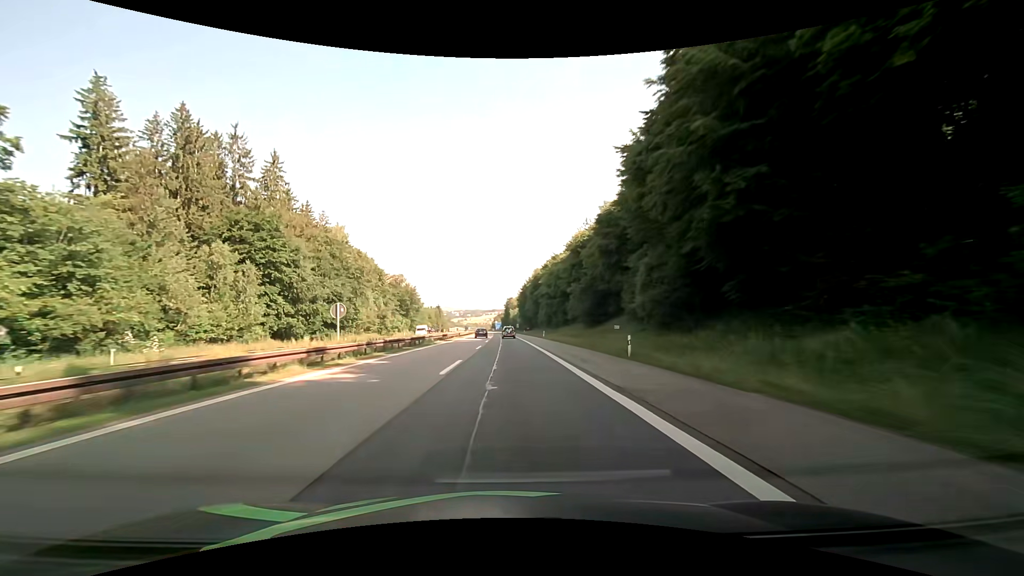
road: motorway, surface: asphalt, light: Day
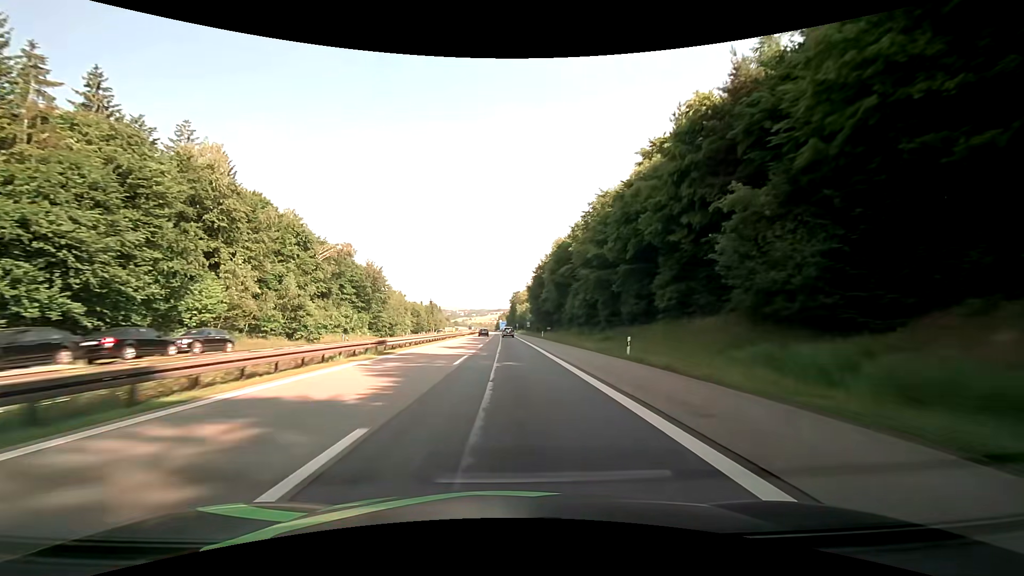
(-0.3, +50.2) m; -1°
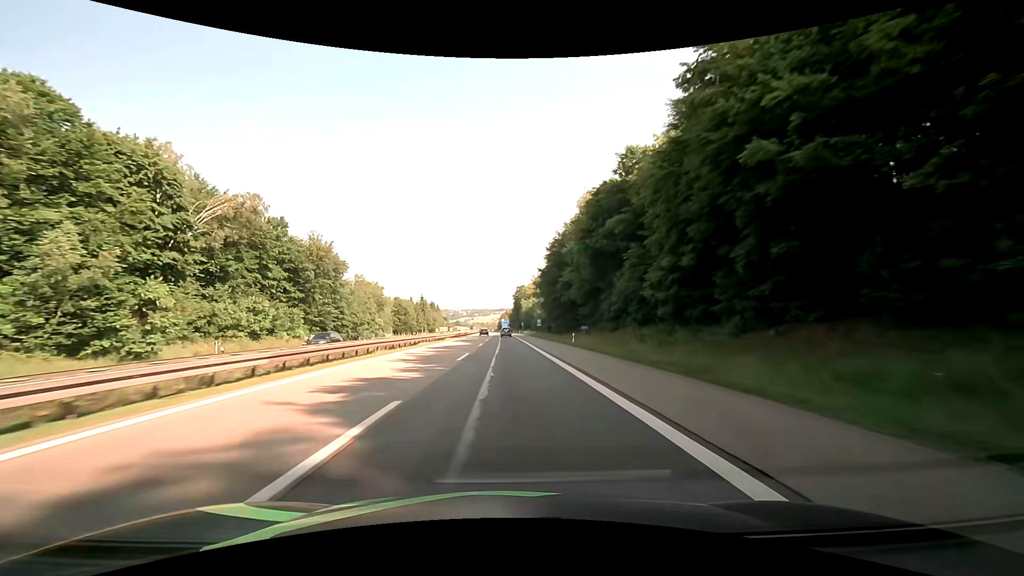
(-0.1, +33.5) m; 0°
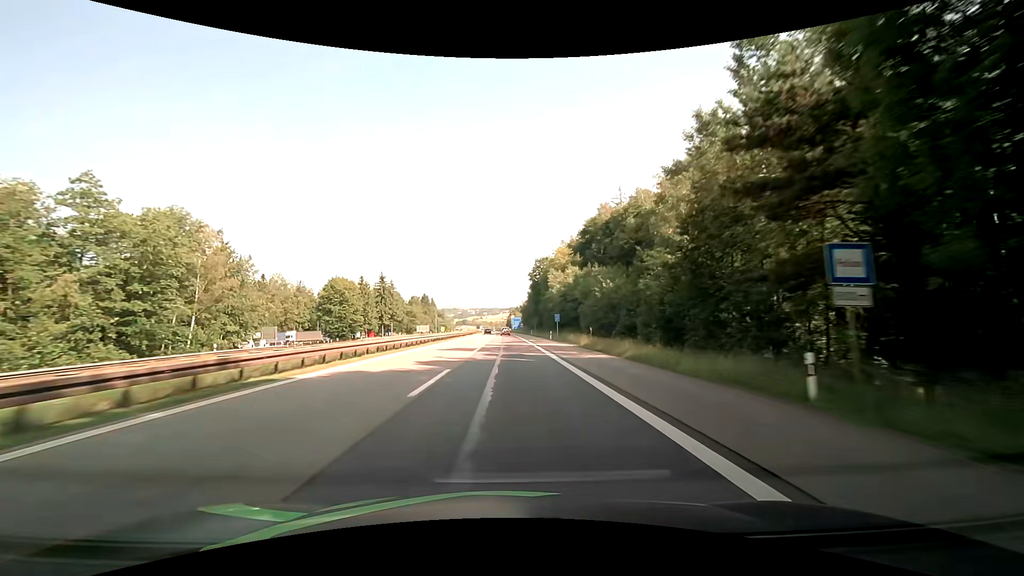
(-1.0, +83.3) m; -1°
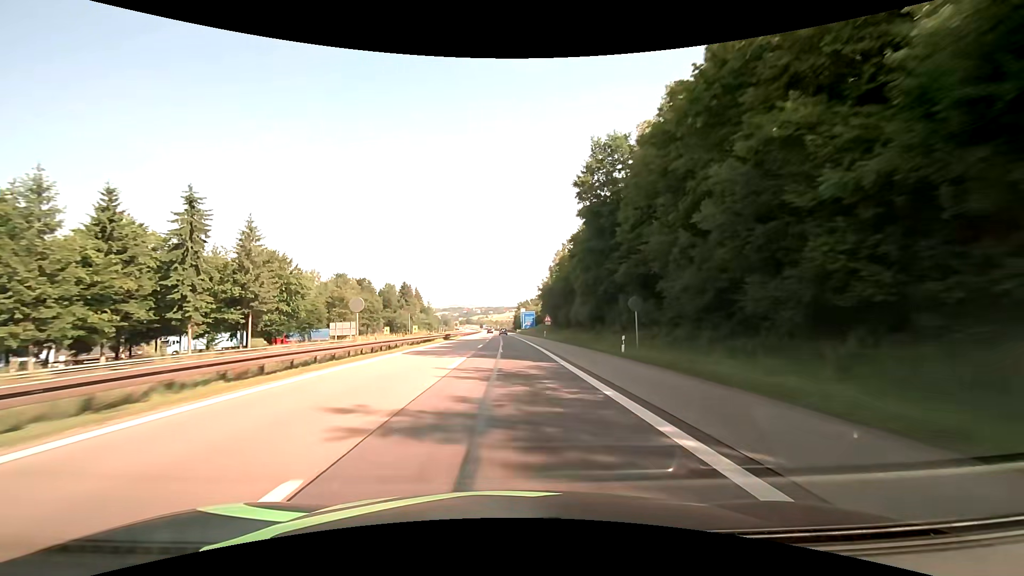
(-0.5, +83.3) m; -1°
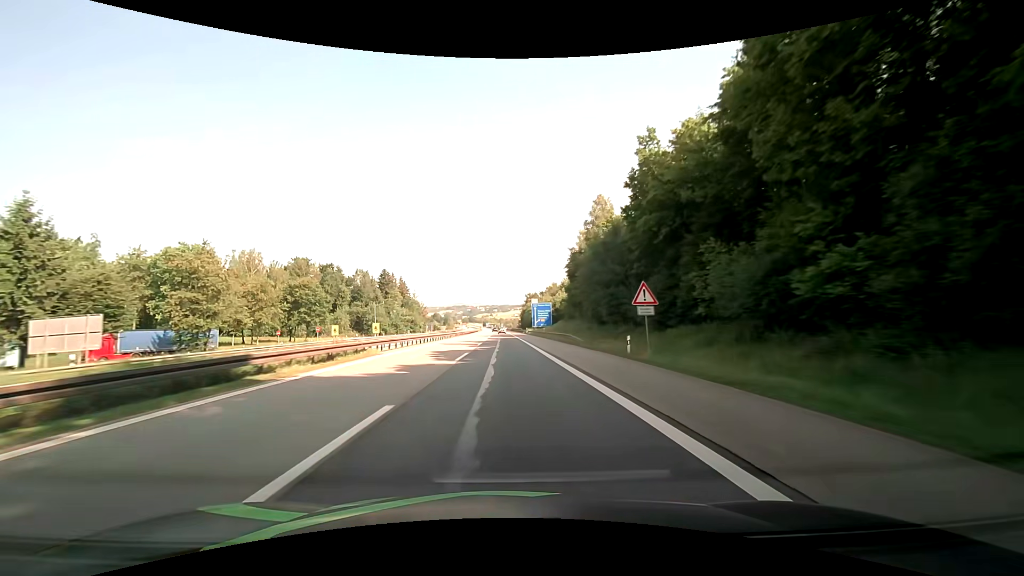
(-0.2, +50.0) m; -1°
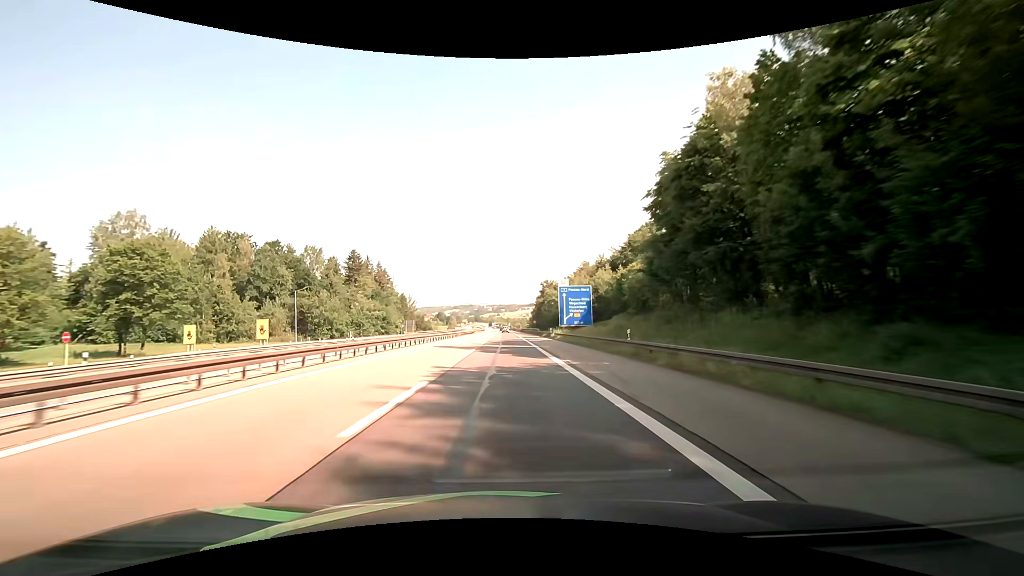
(-0.1, +50.0) m; -1°
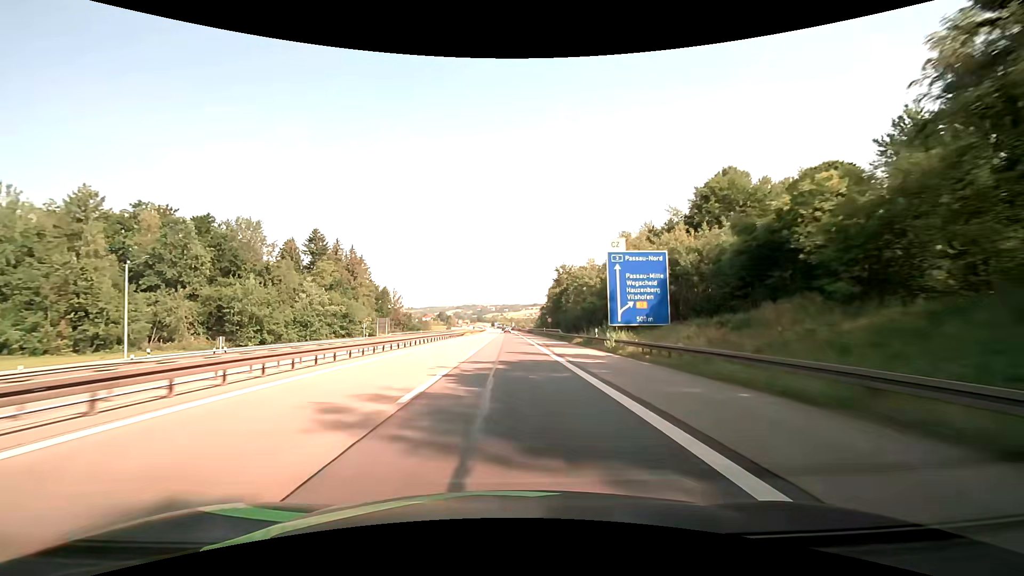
(-0.2, +33.3) m; -1°
(0, +10) (0, +20) (0, +30) (0, +40) (0, +50) (0, +60) (0, +70) (0, +80) (0, +90) (0, +100) m
